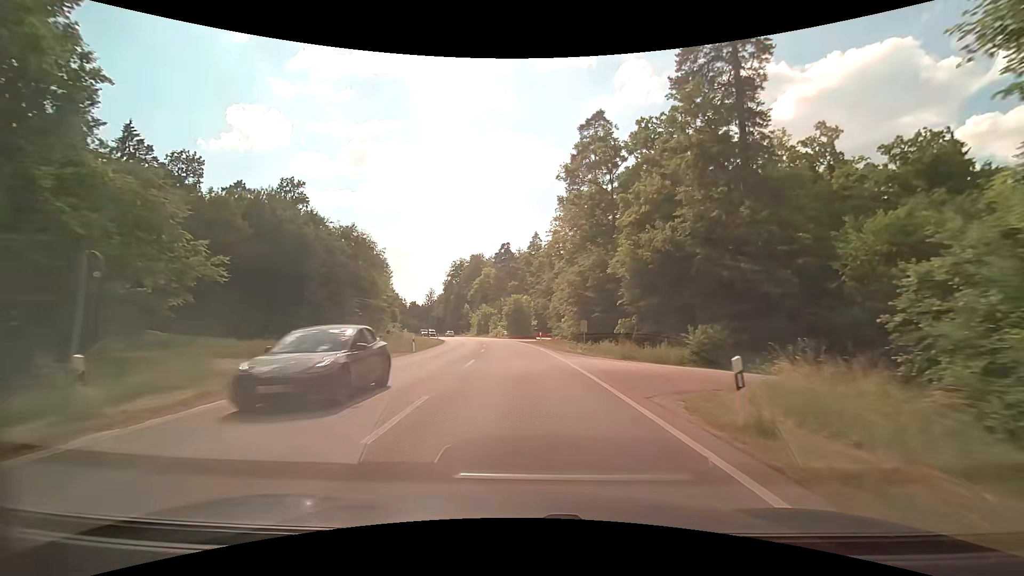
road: secondary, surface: asphalt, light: Day
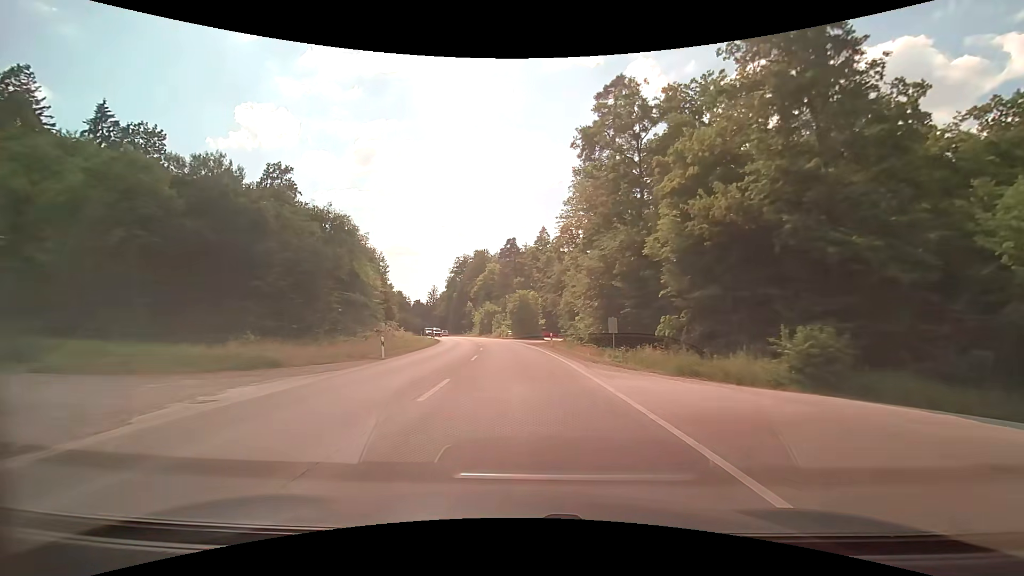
(-0.1, +8.8) m; 0°
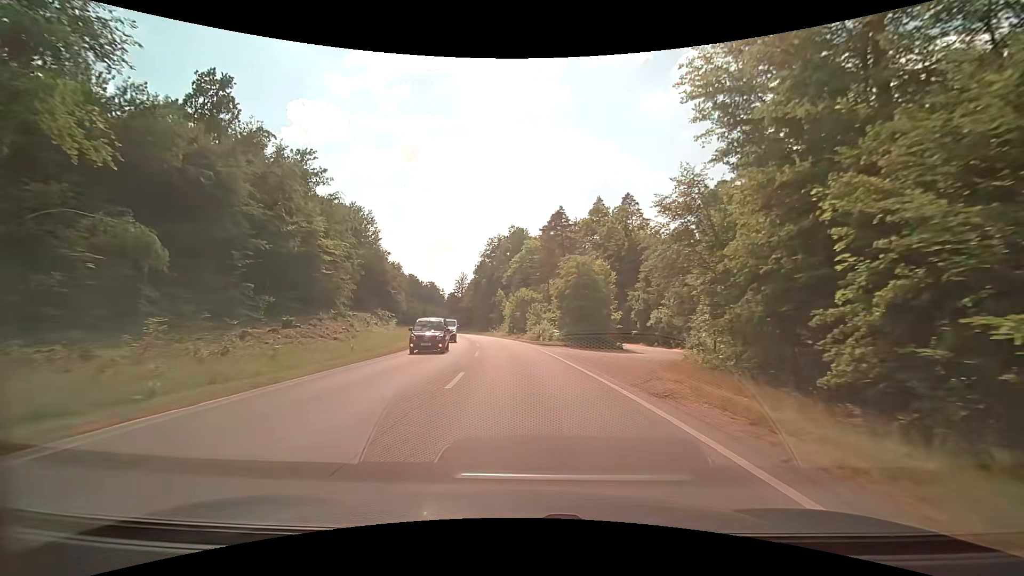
(-1.6, +34.8) m; -5°
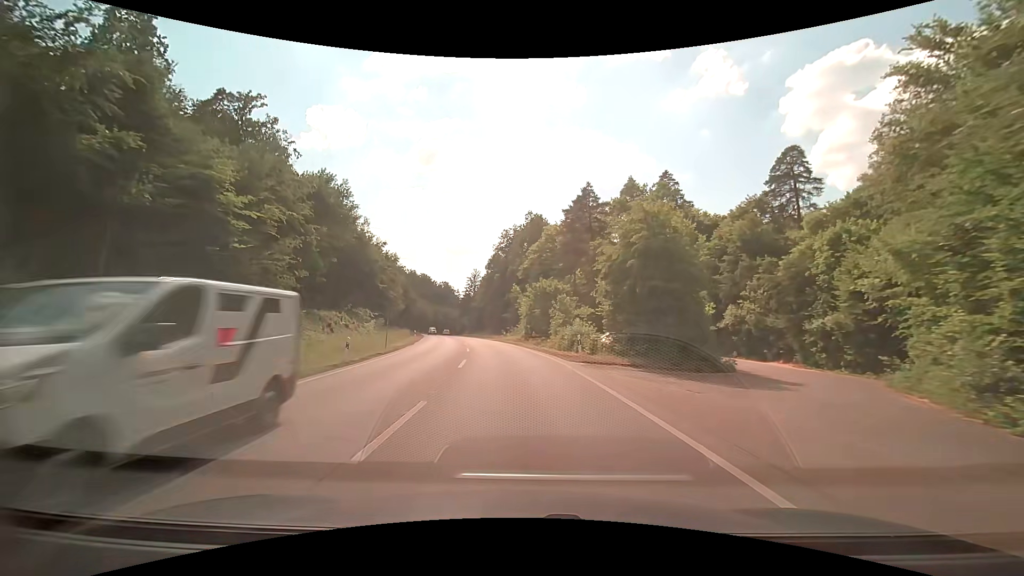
(-0.2, +17.5) m; -2°
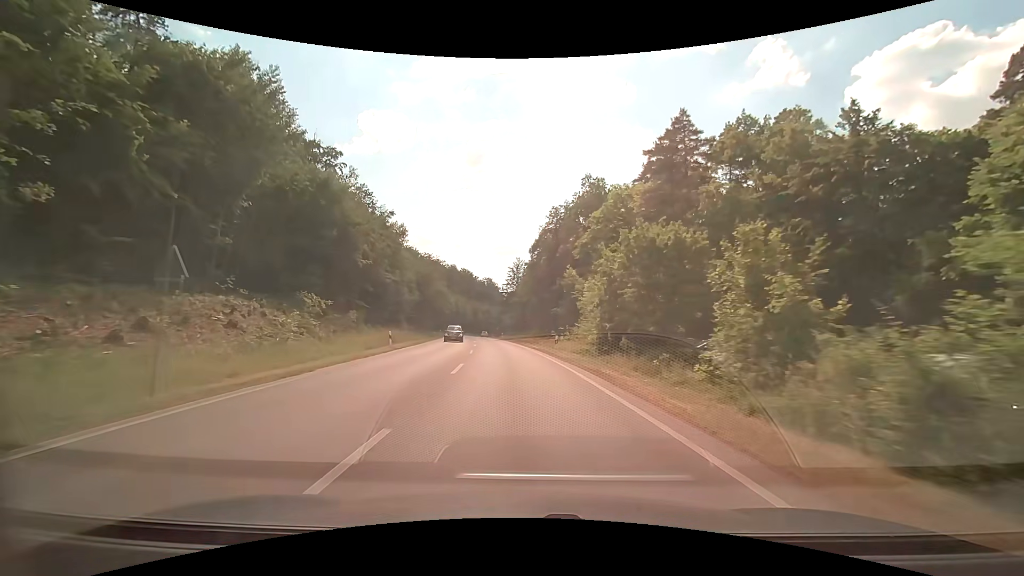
(-1.2, +26.9) m; -5°
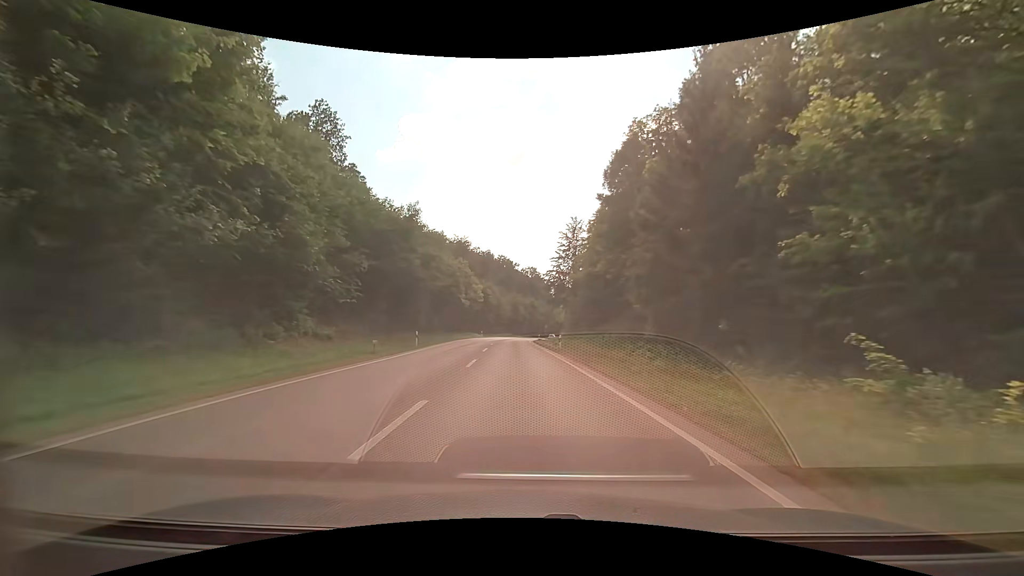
(-2.7, +45.8) m; -5°
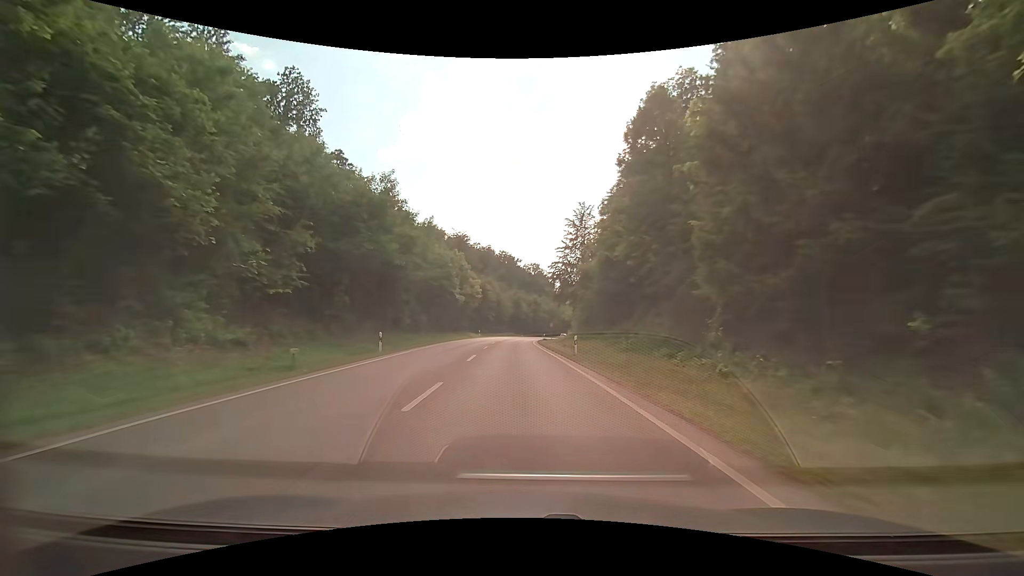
(0.0, +9.2) m; -1°
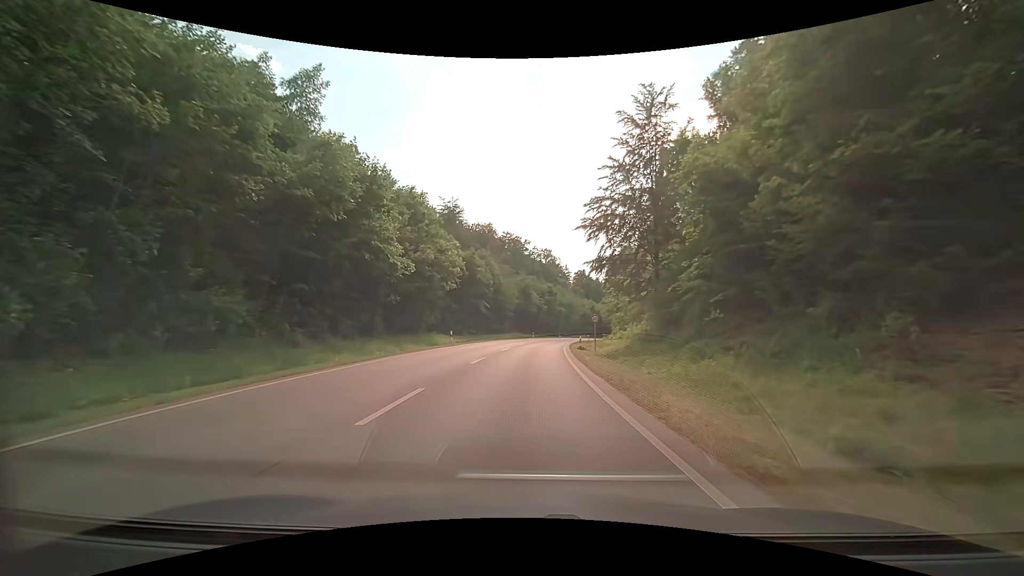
(-0.5, +37.3) m; -1°
(0, +10) (0, +20) (+1, +30) (+1, +40) (+2, +50) (+3, +60) (+5, +70) (+7, +80) (+9, +89) (+11, +99) m
